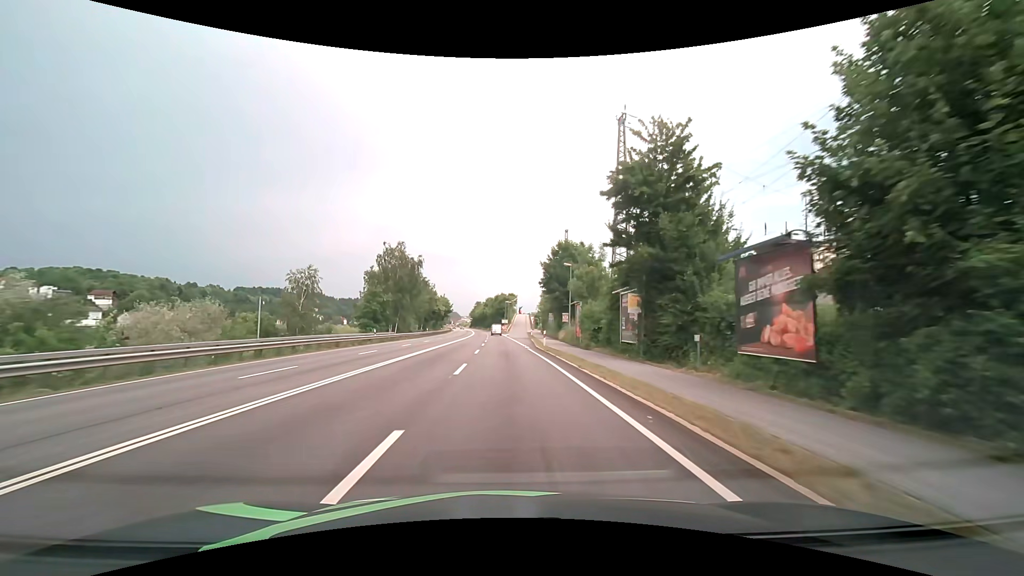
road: primary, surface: asphalt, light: Day
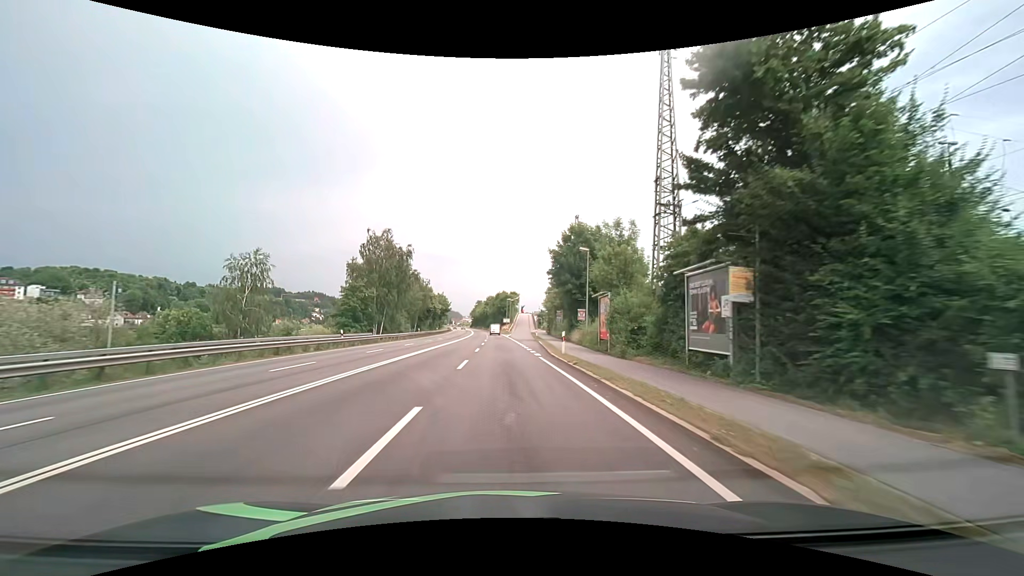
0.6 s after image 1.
(0.0, +10.2) m; 0°
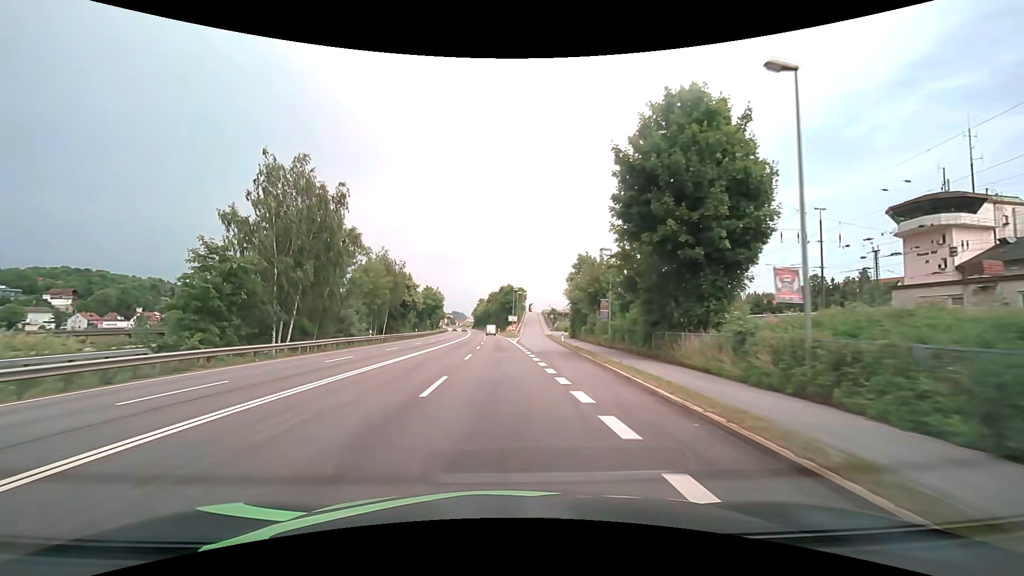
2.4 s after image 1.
(-0.3, +30.5) m; -1°
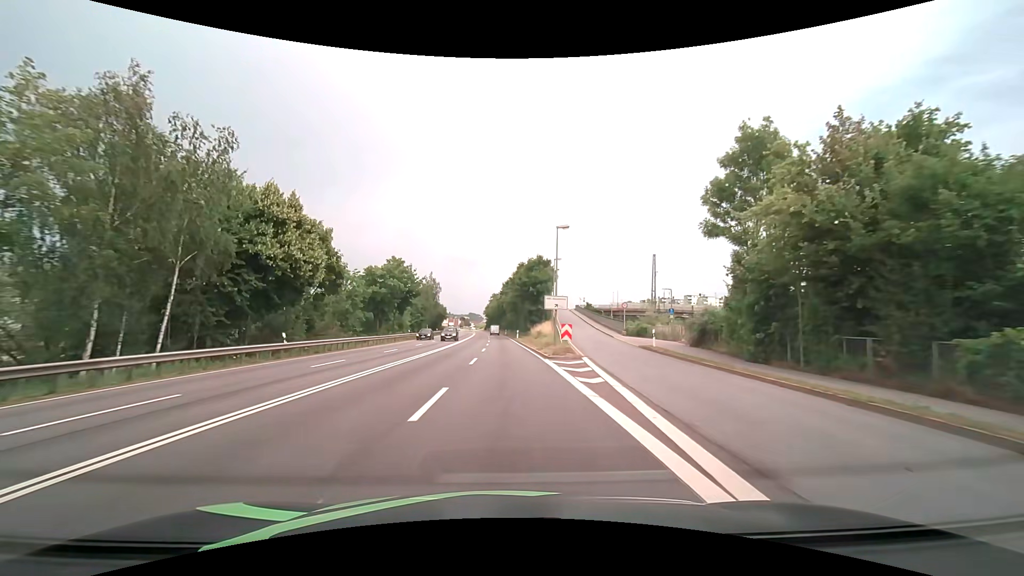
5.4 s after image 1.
(-0.7, +51.0) m; -2°
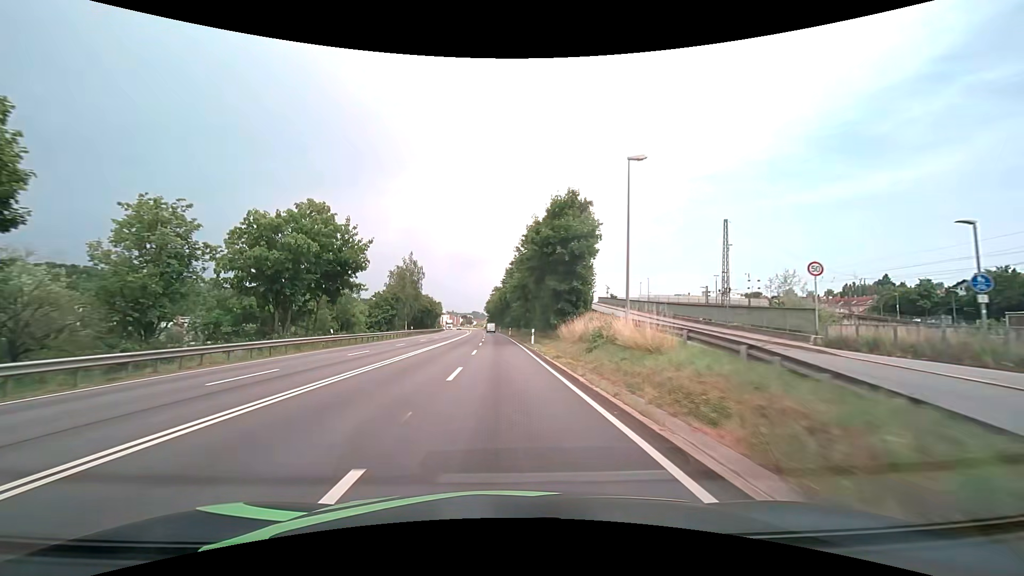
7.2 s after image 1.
(-0.1, +30.8) m; 0°
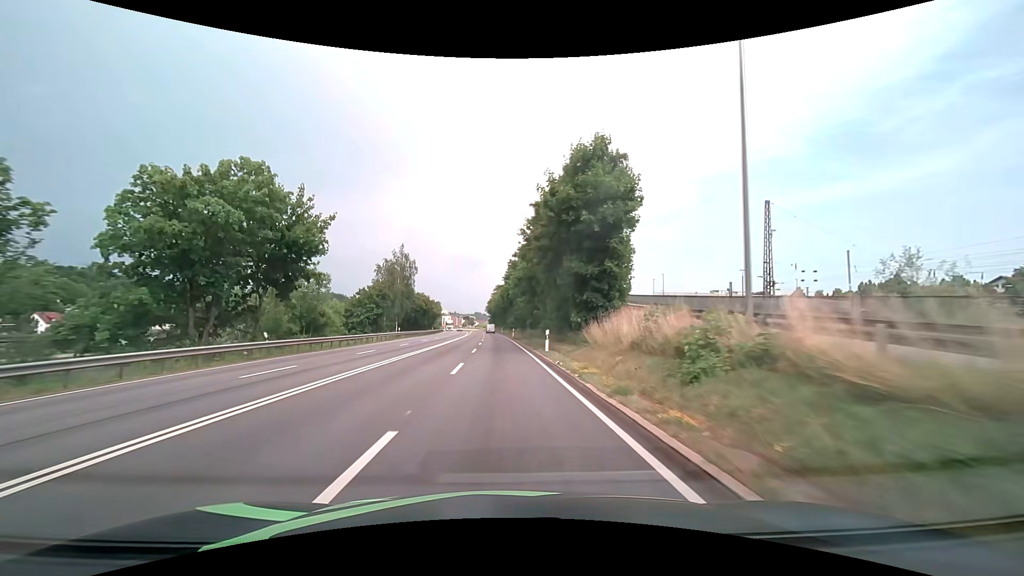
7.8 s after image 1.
(-0.1, +10.3) m; -1°
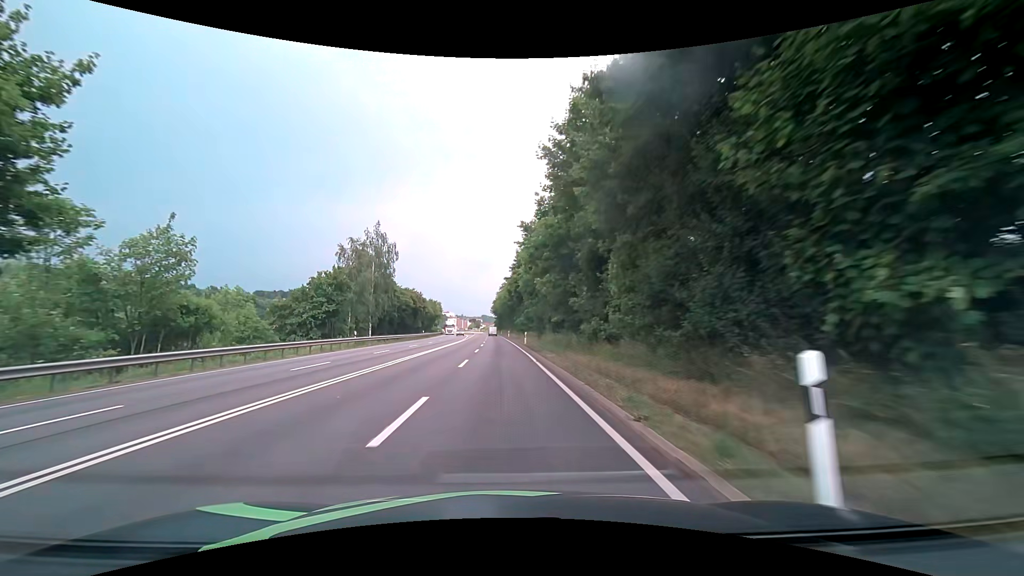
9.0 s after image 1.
(-0.1, +20.7) m; -1°
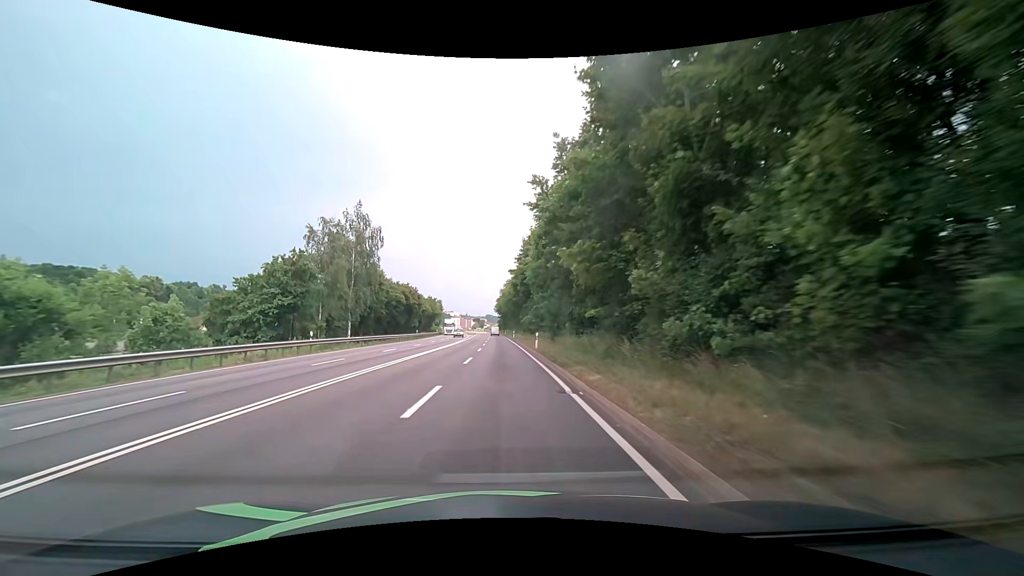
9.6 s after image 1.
(0.0, +10.4) m; 0°
(0, +10) (0, +20) (0, +30) (0, +40) (-1, +50) (-1, +60) (-1, +70) (-1, +80) (-2, +90) (-2, +100) m
